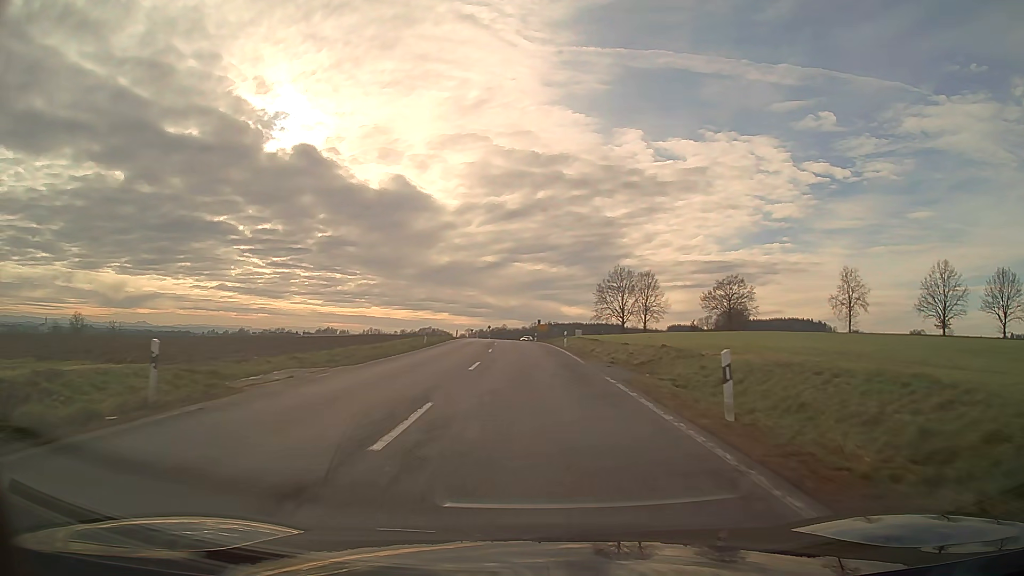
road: secondary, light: Day
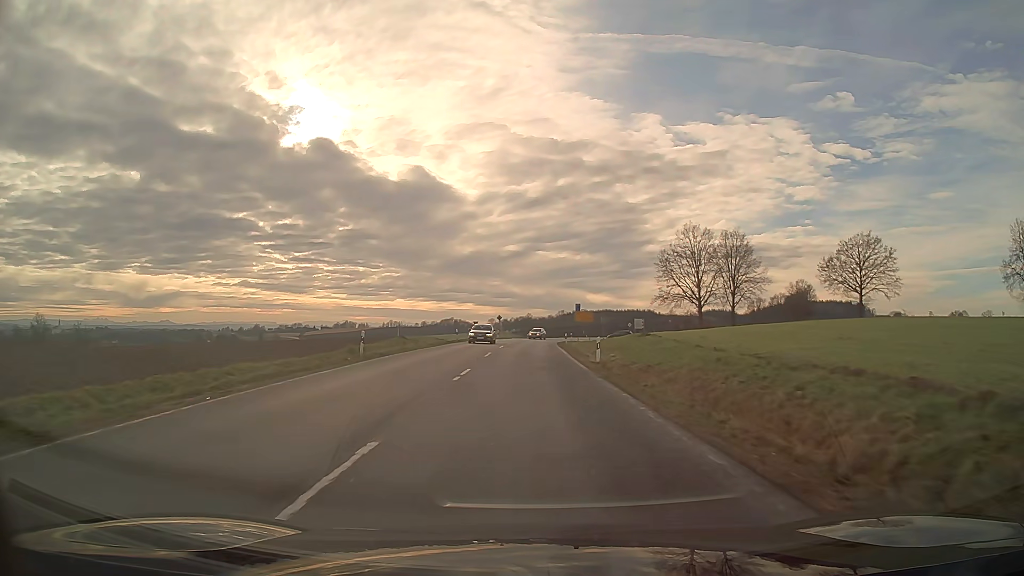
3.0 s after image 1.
(-1.0, +52.4) m; -2°
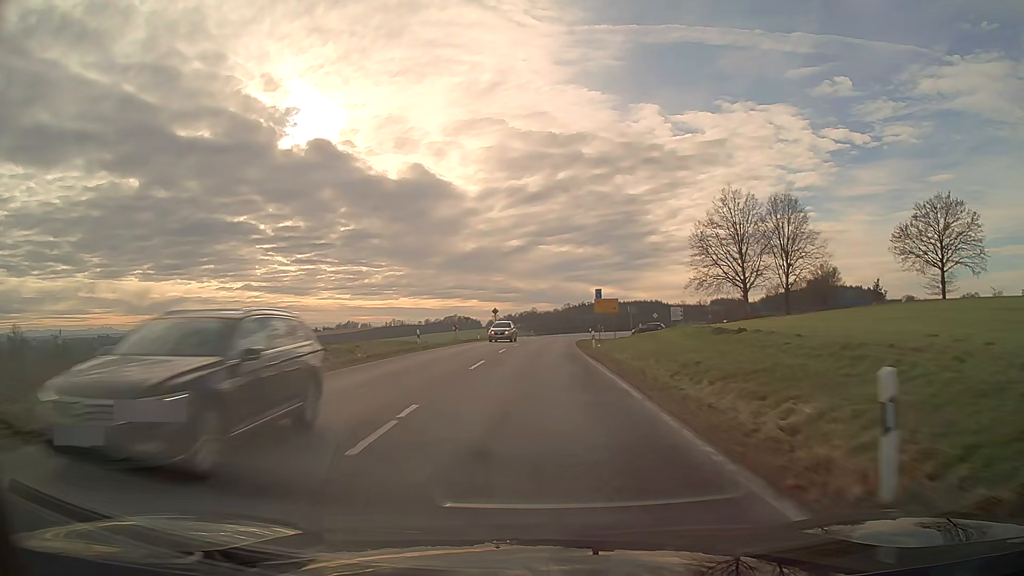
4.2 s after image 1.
(-0.1, +21.5) m; 0°
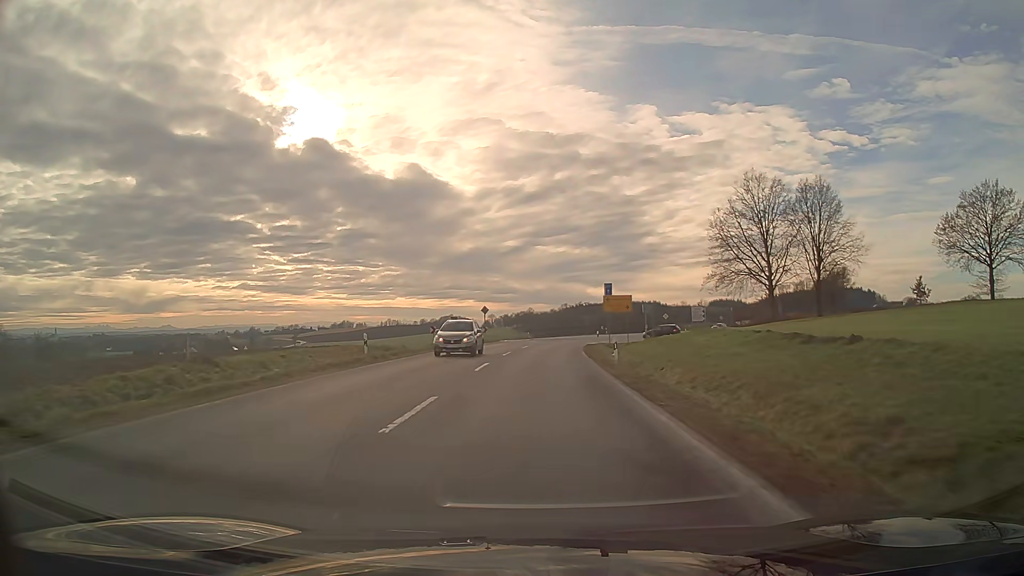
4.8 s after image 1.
(0.0, +10.8) m; 0°
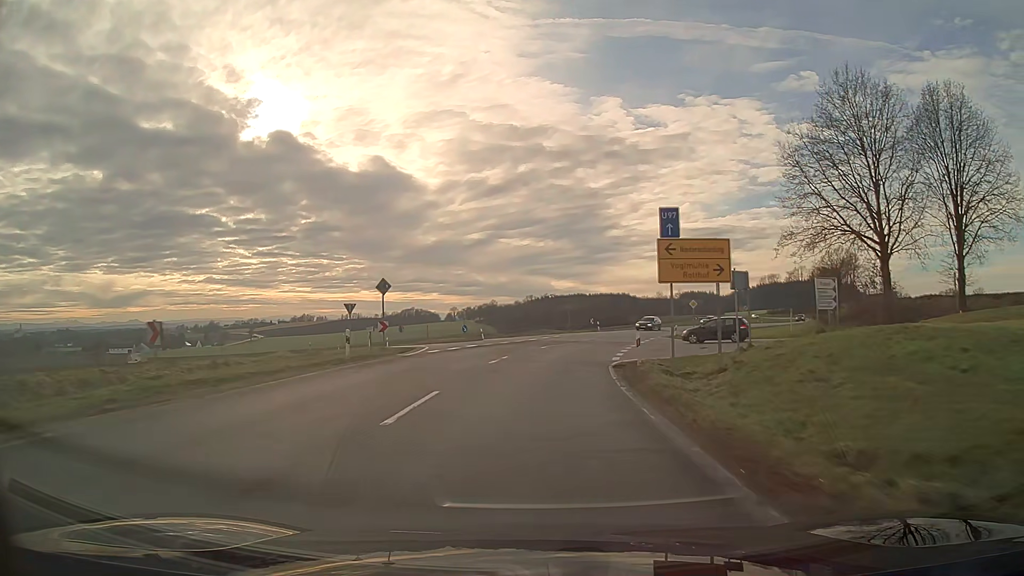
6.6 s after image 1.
(+0.8, +32.4) m; +4°
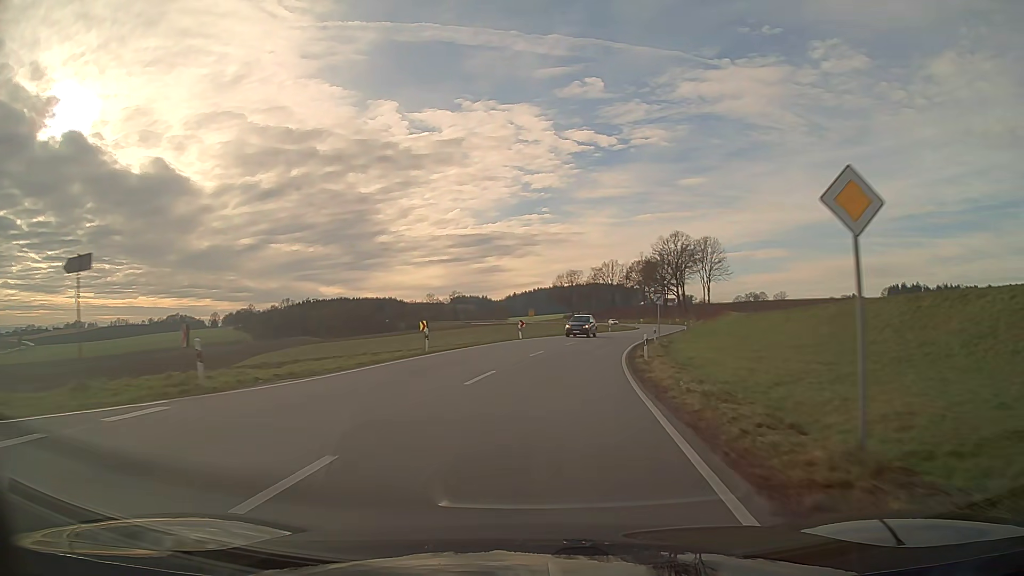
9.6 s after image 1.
(+8.8, +53.1) m; +20°
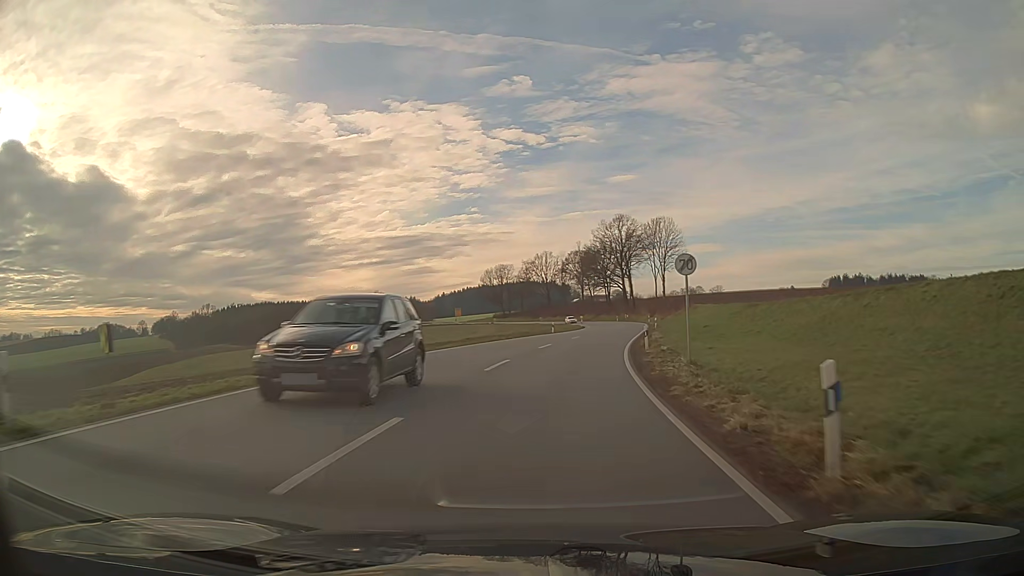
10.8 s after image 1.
(+1.1, +21.5) m; +6°
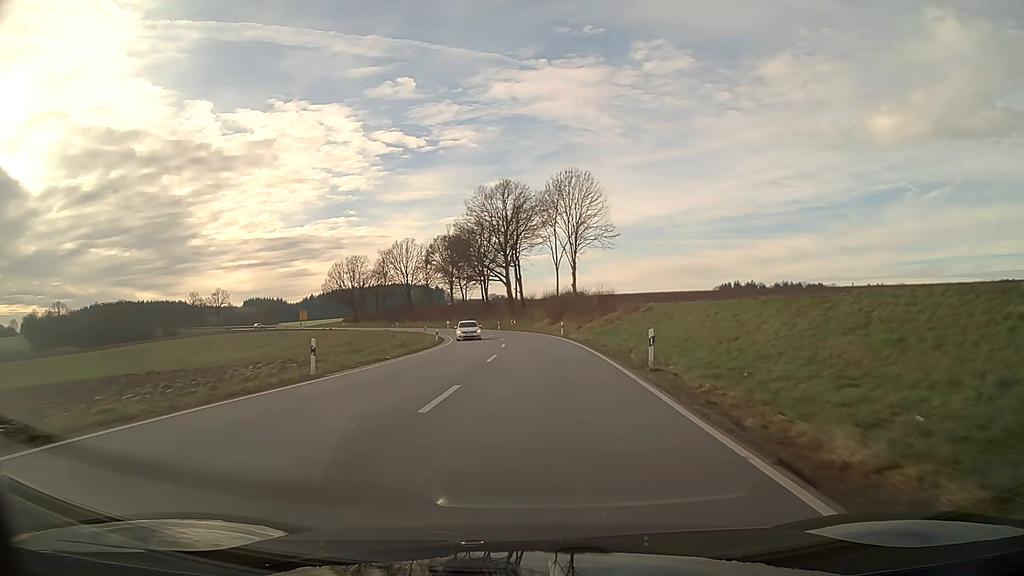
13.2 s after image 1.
(+4.1, +43.1) m; +9°
